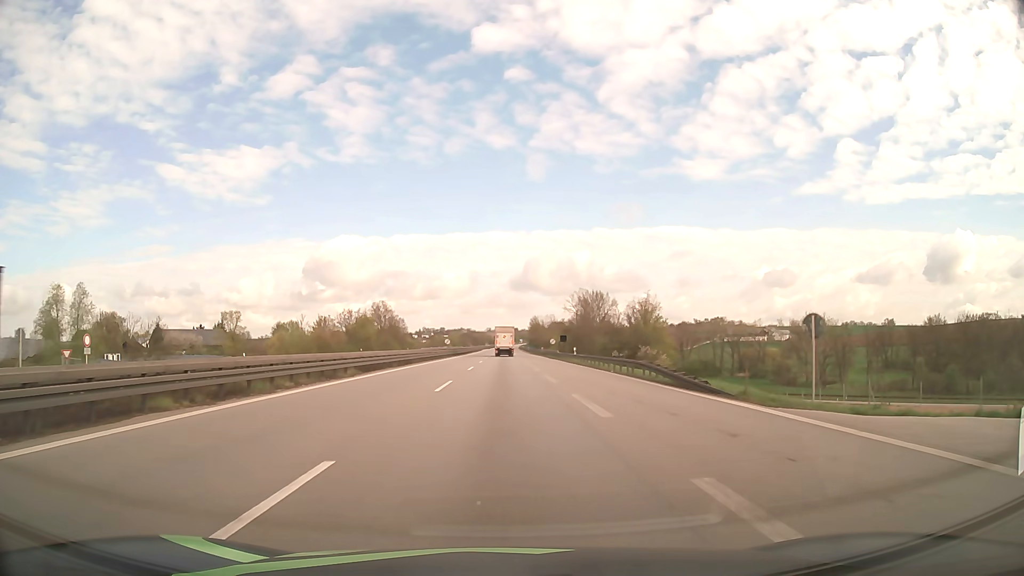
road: motorway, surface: asphalt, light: Day
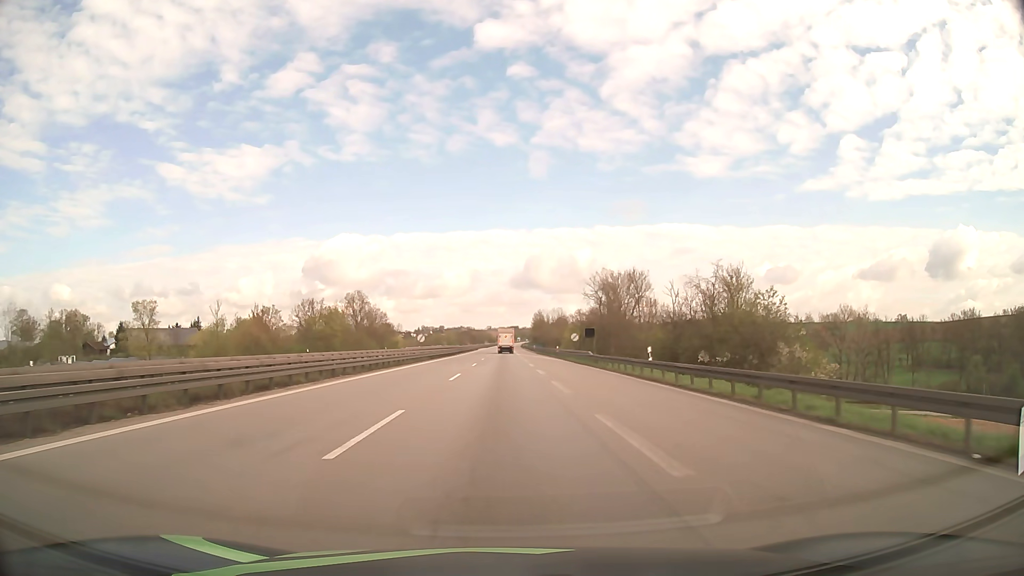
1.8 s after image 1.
(0.0, +30.1) m; 0°
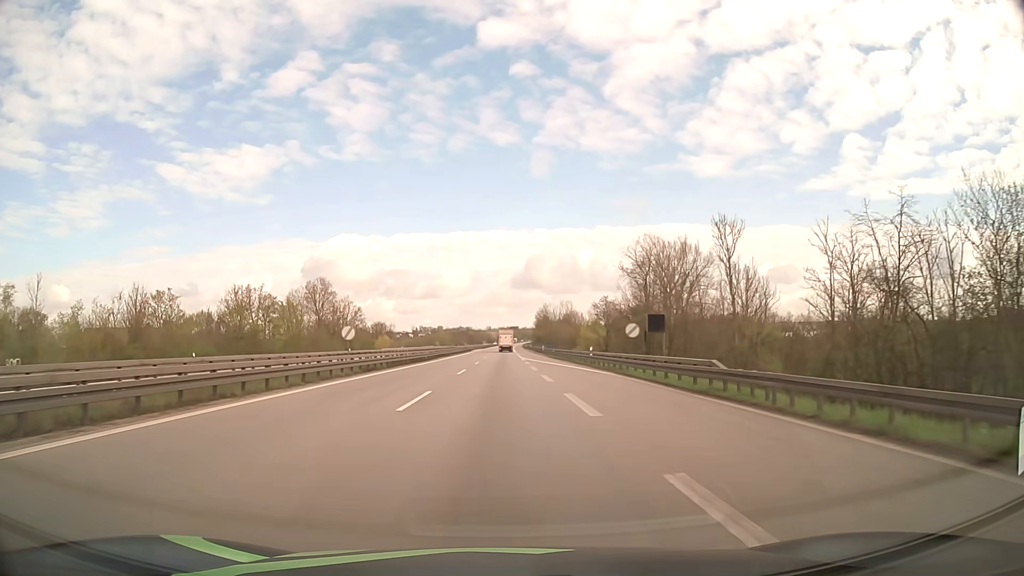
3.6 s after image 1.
(0.0, +30.3) m; 0°
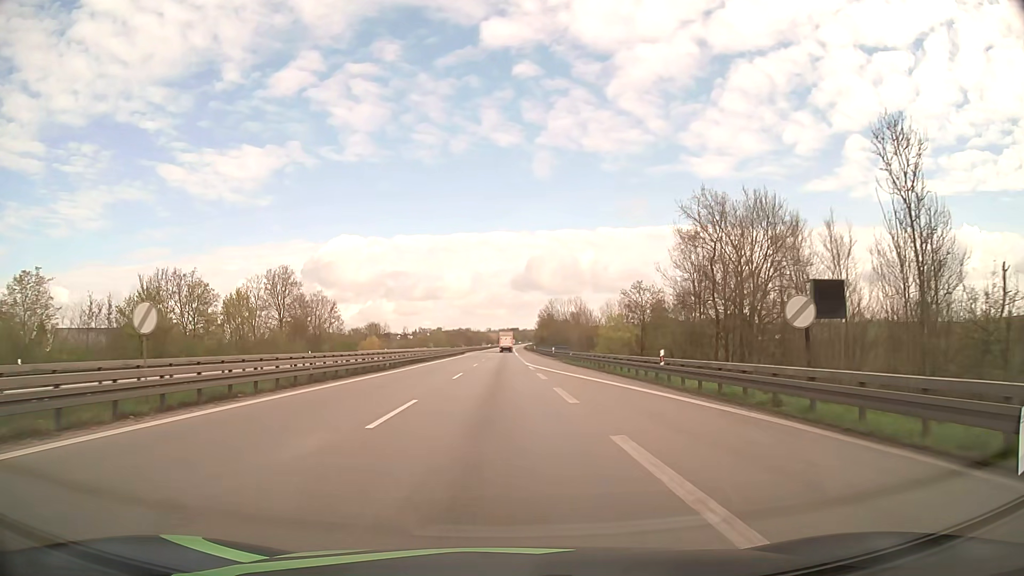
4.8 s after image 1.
(0.0, +21.1) m; 0°
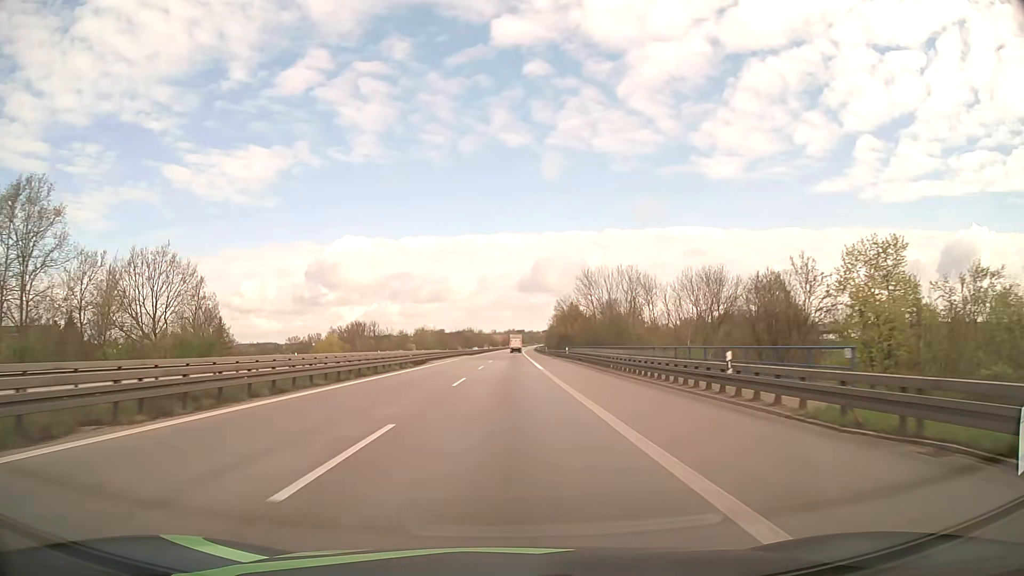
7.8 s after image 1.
(-0.2, +60.5) m; 0°
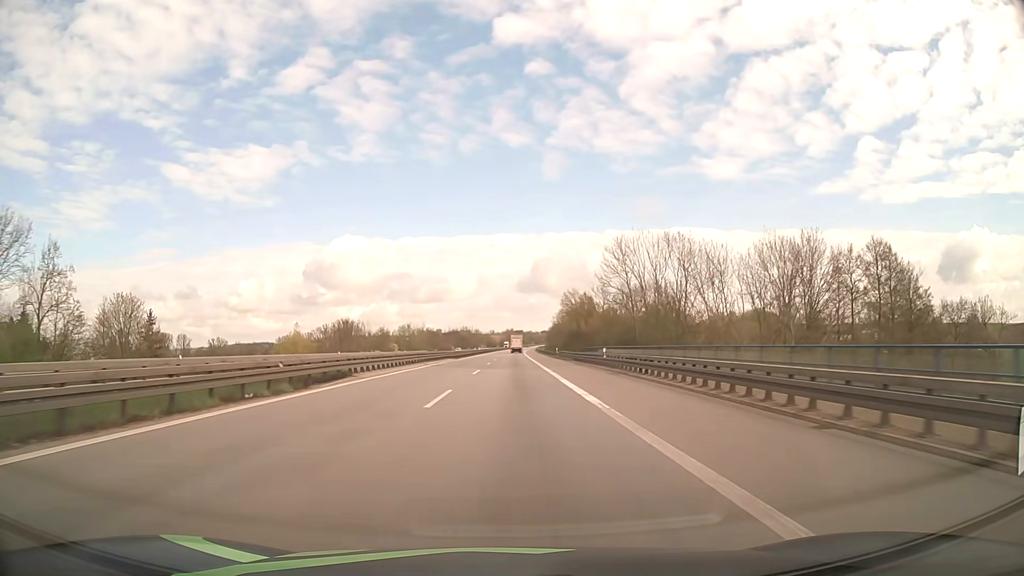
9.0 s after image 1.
(-0.1, +27.5) m; 0°
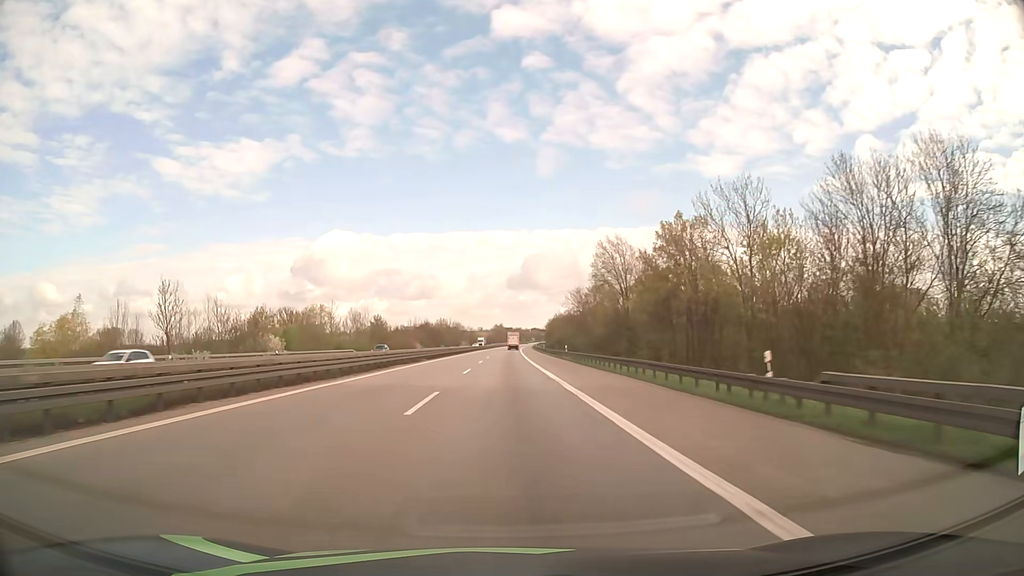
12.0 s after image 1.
(+0.7, +75.0) m; +1°
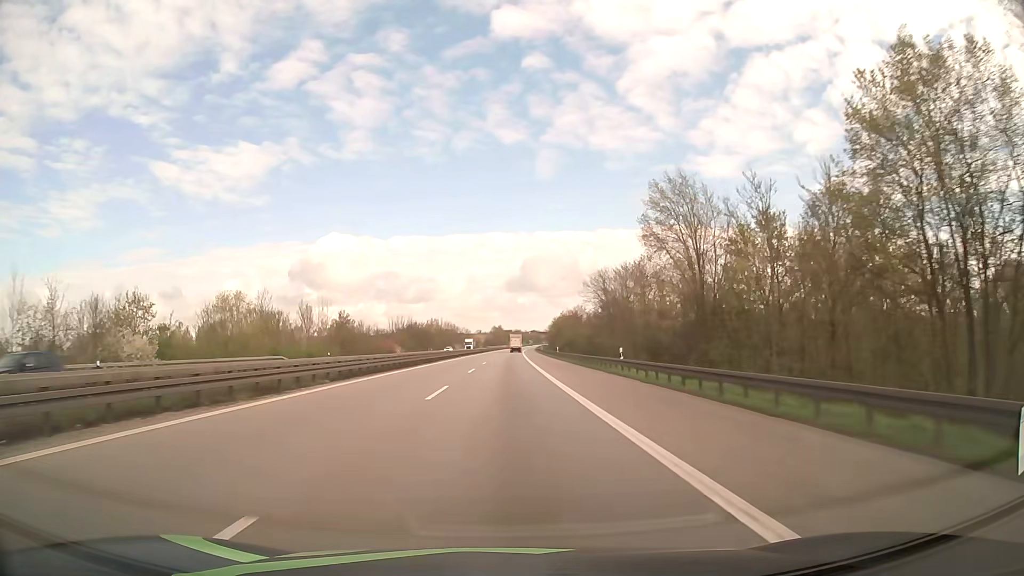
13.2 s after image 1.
(0.0, +32.2) m; 0°
(0, +10) (0, +20) (0, +30) (0, +40) (0, +50) (0, +60) (0, +70) (0, +80) (0, +90) (0, +100) m
